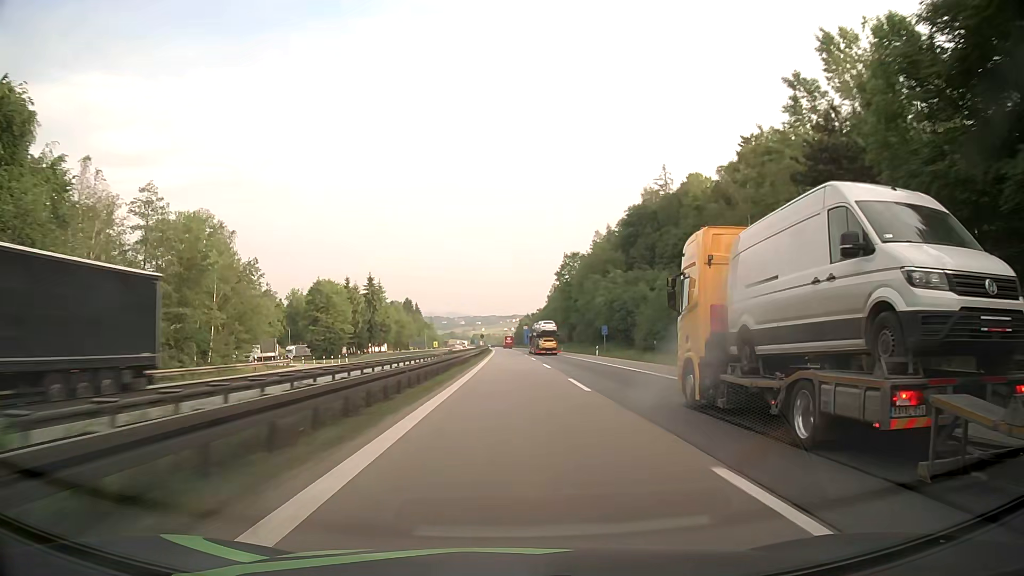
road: motorway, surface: asphalt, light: Day
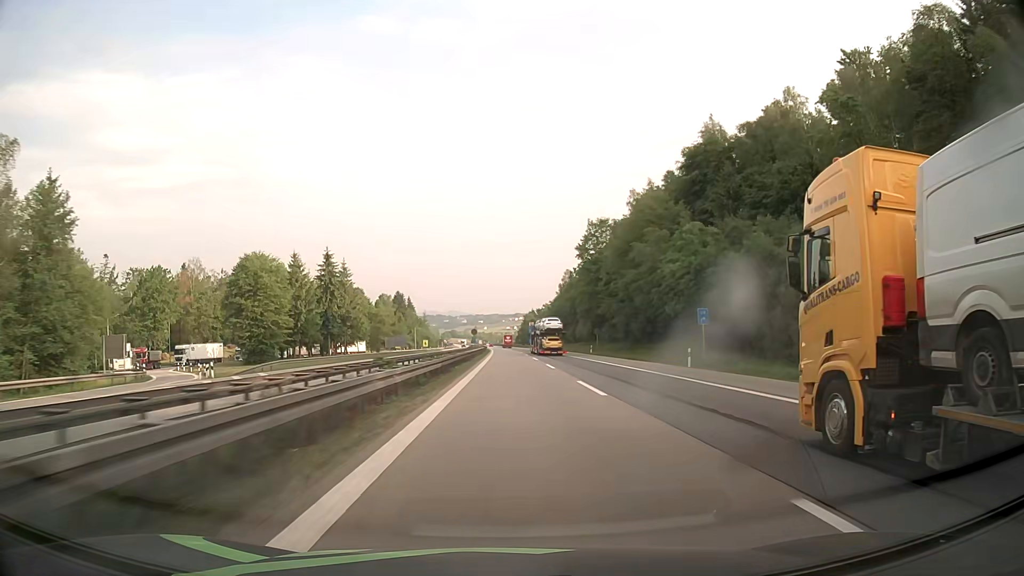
(-0.1, +37.6) m; 0°
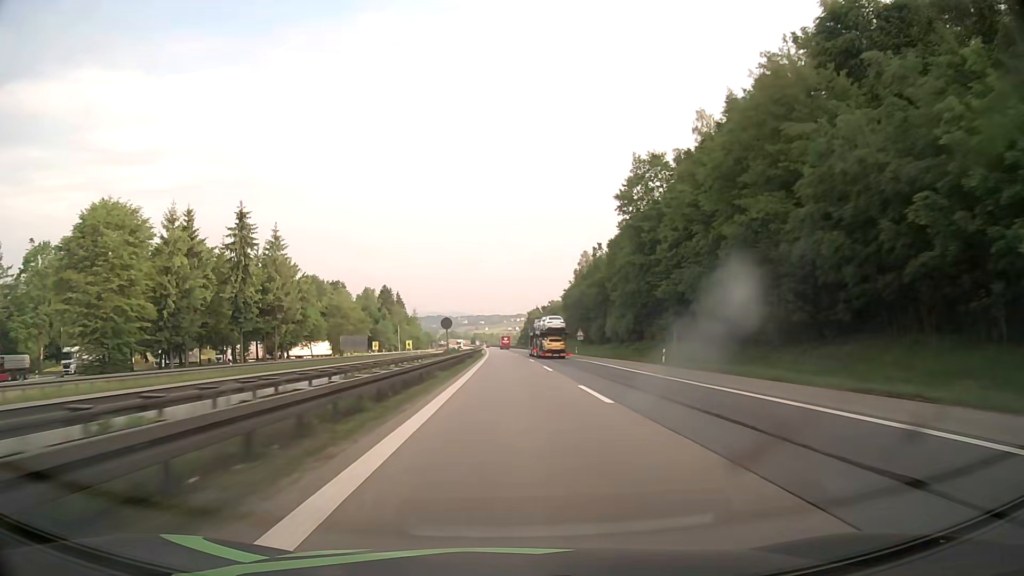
(+0.1, +37.5) m; 0°
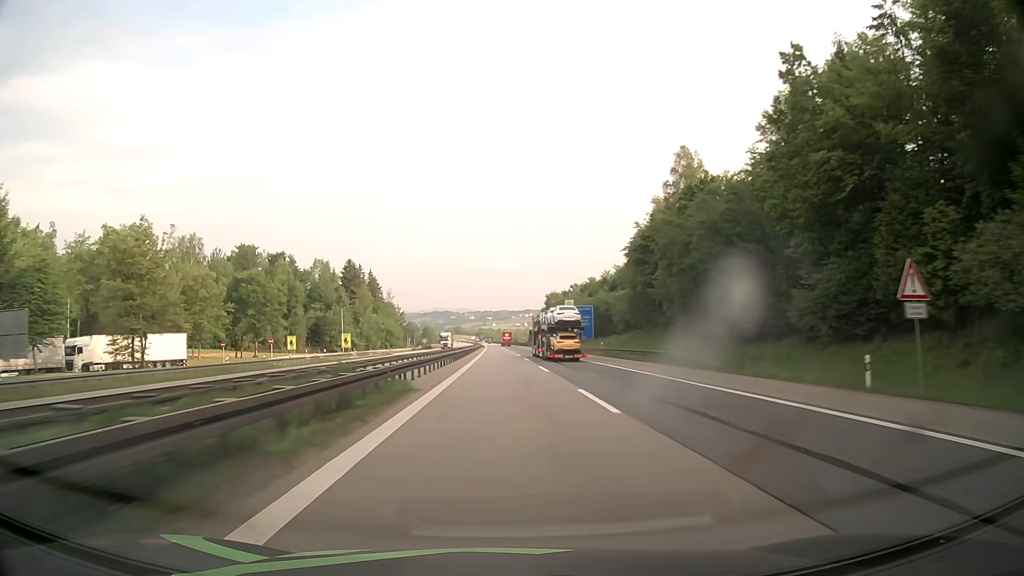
(-0.7, +74.4) m; -1°
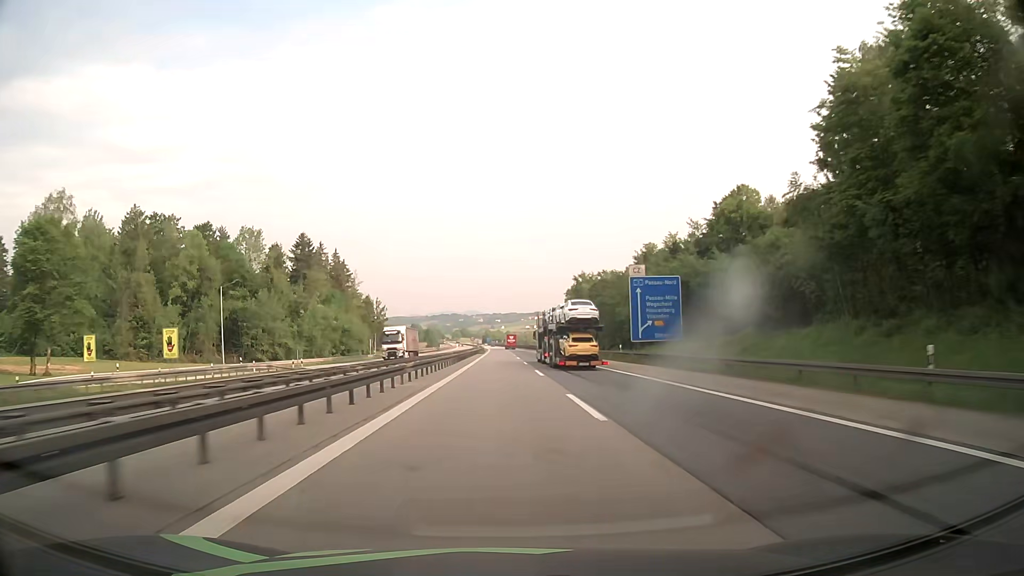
(-0.4, +54.7) m; -1°
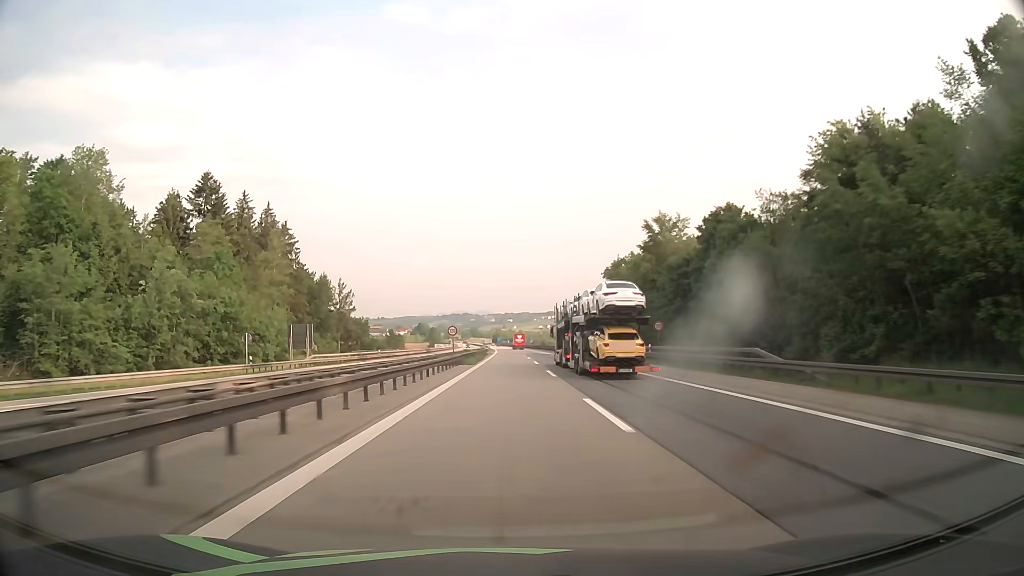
(-0.5, +55.8) m; -1°
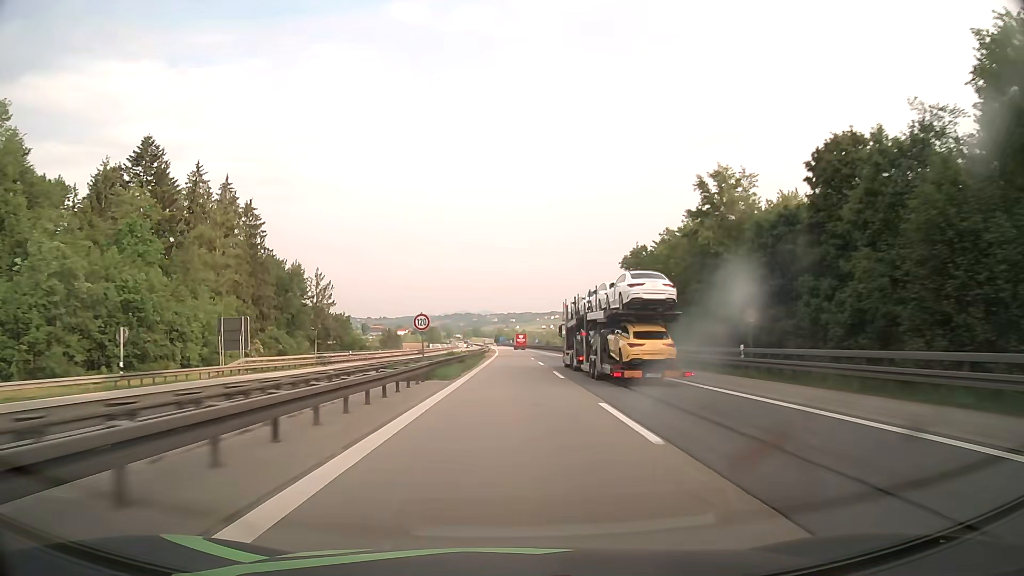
(-0.1, +19.0) m; 0°
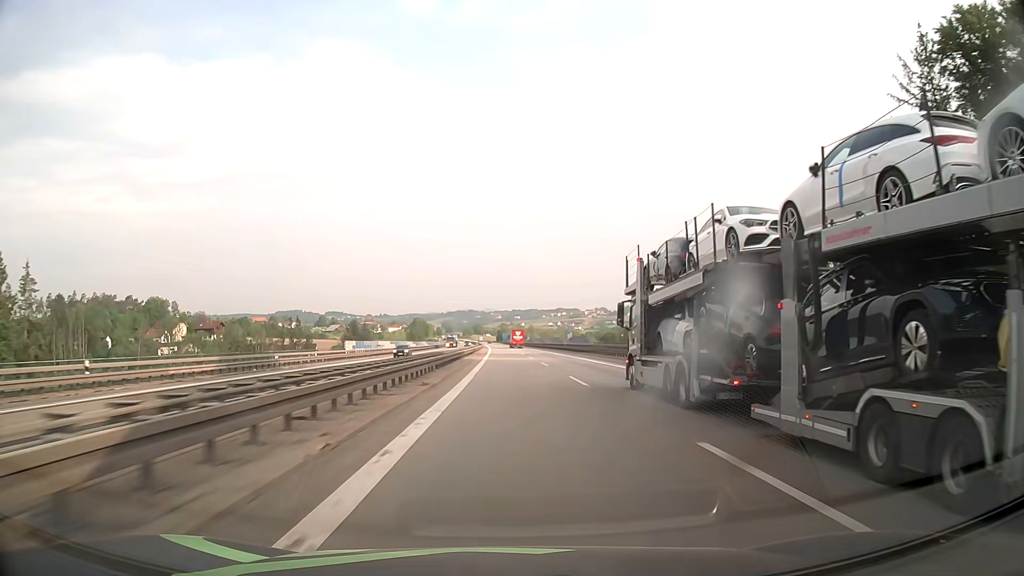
(0.0, +96.2) m; 0°
(0, +10) (0, +20) (0, +30) (0, +40) (0, +50) (0, +60) (0, +70) (0, +80) (0, +90) (-1, +100) m
